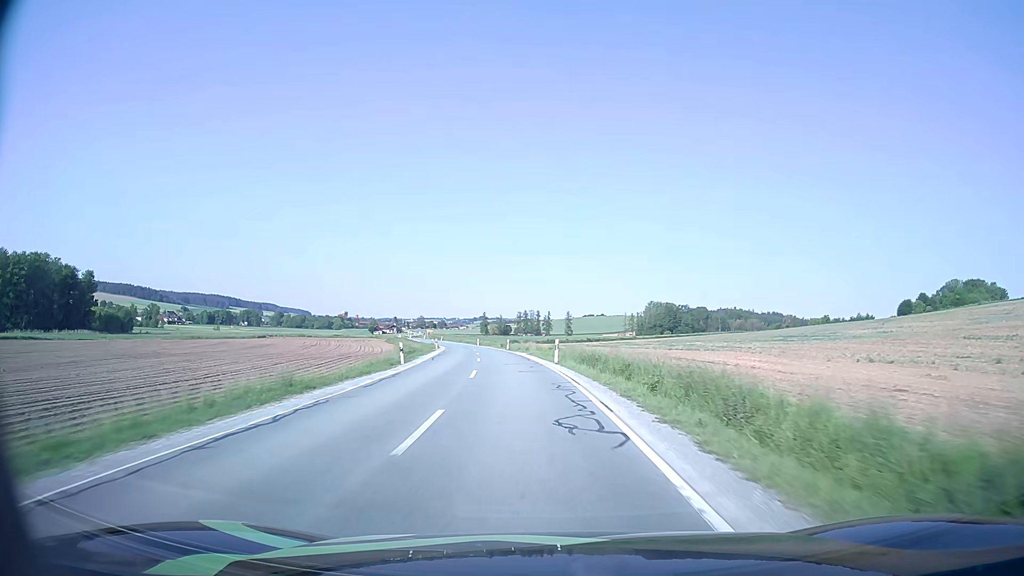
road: secondary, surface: asphalt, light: Day
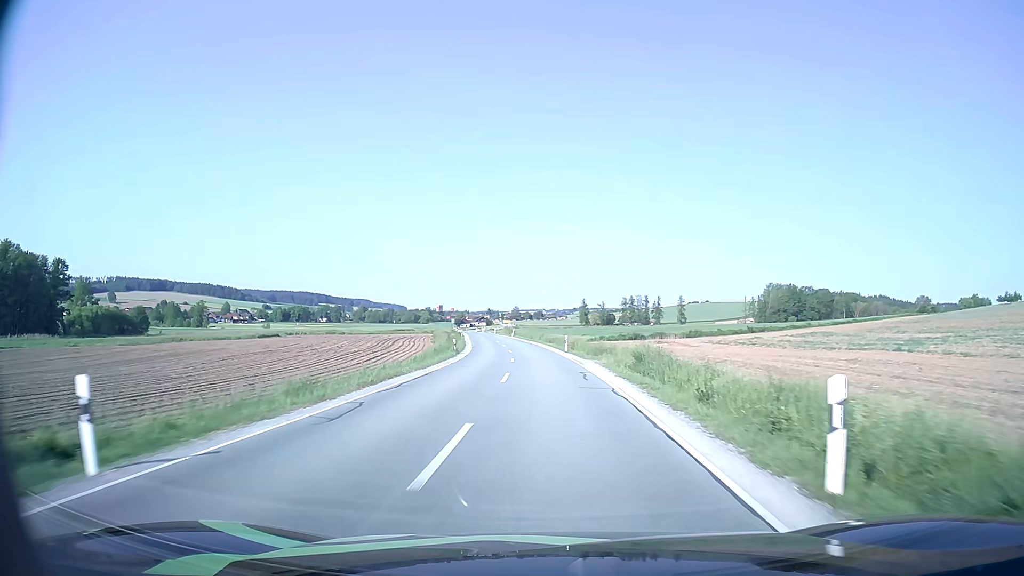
(-5.5, +61.0) m; -9°
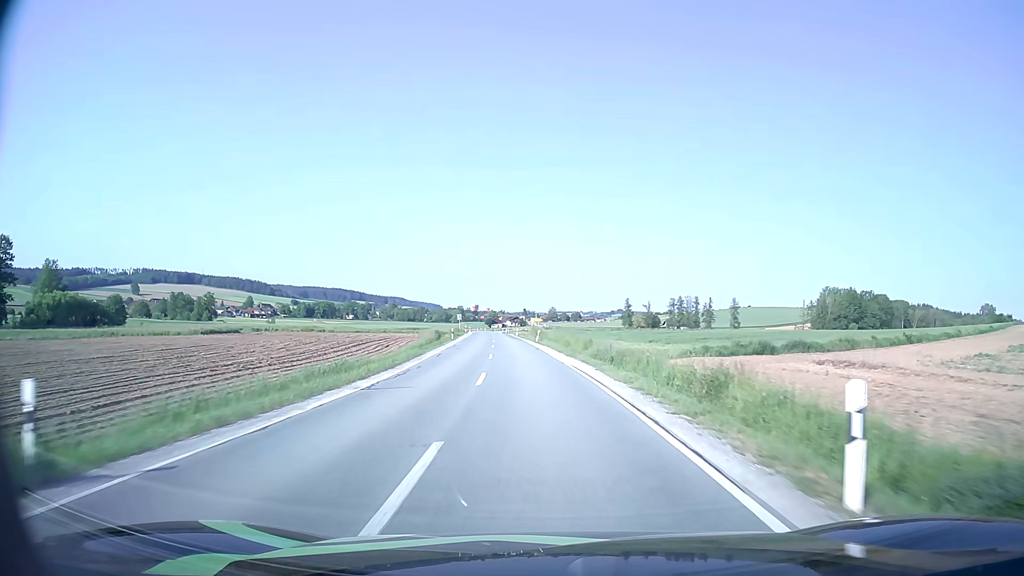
(-1.0, +38.3) m; -3°
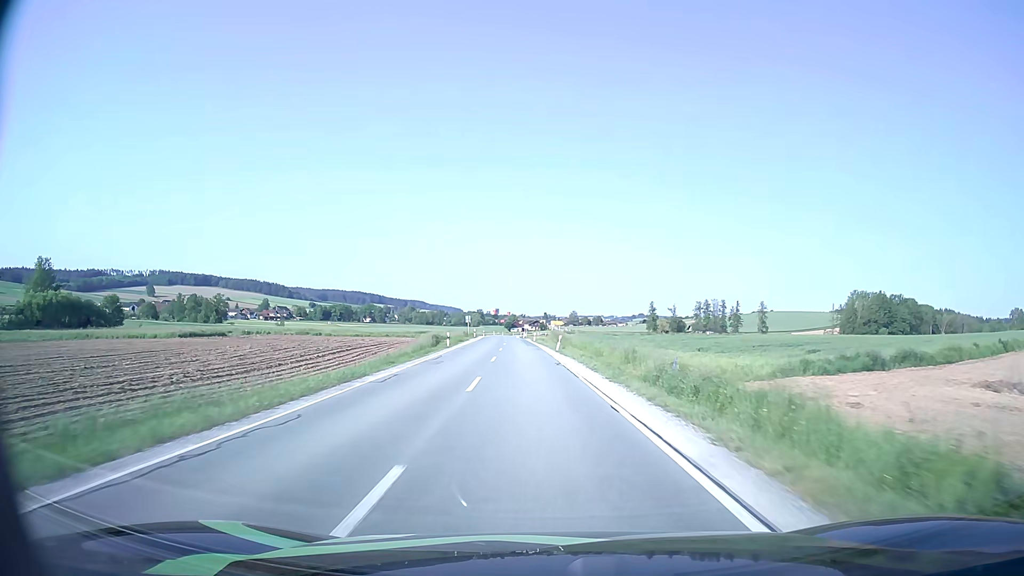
(-0.2, +13.1) m; -2°
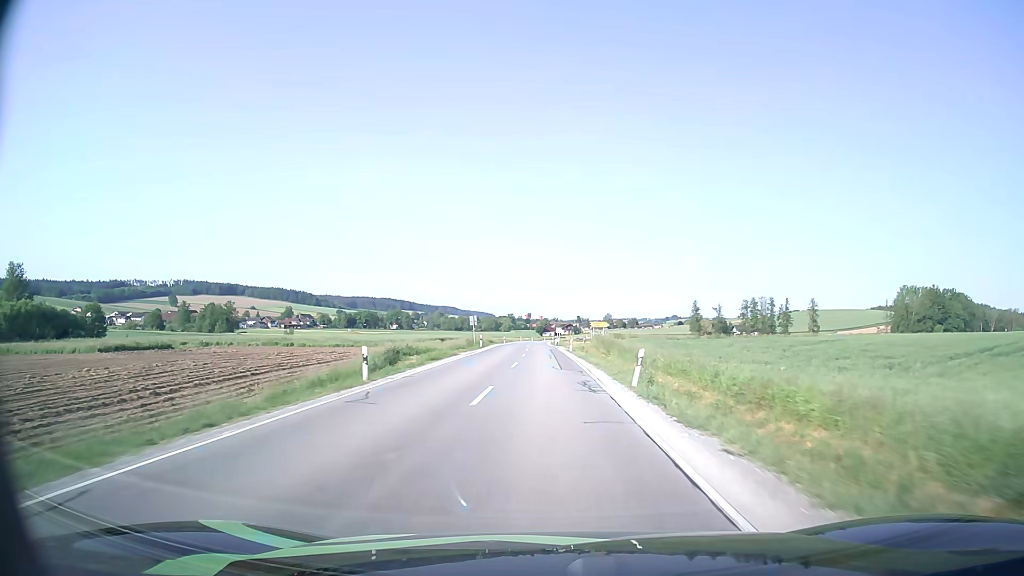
(-0.7, +26.4) m; -3°
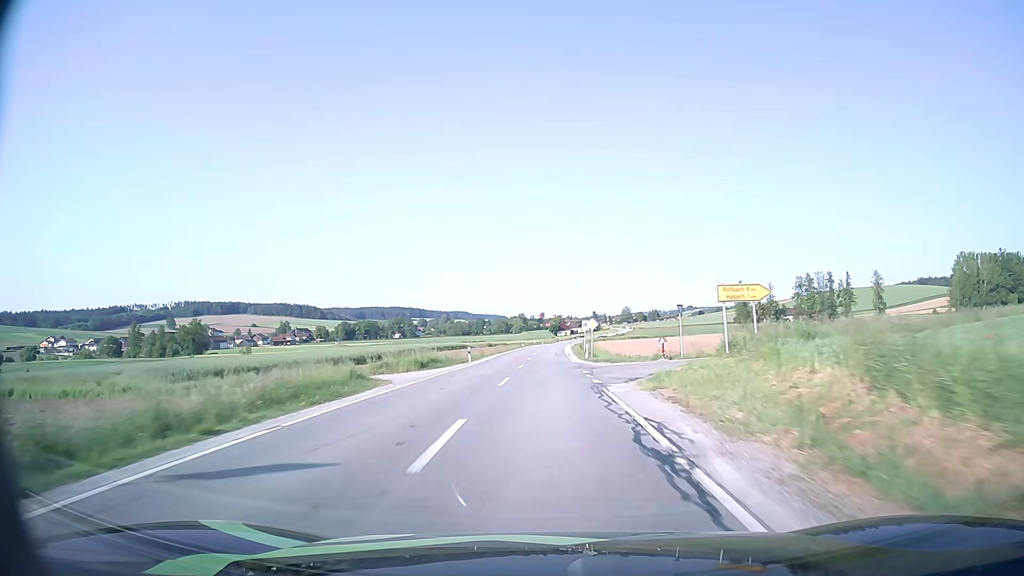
(-0.3, +54.1) m; -1°
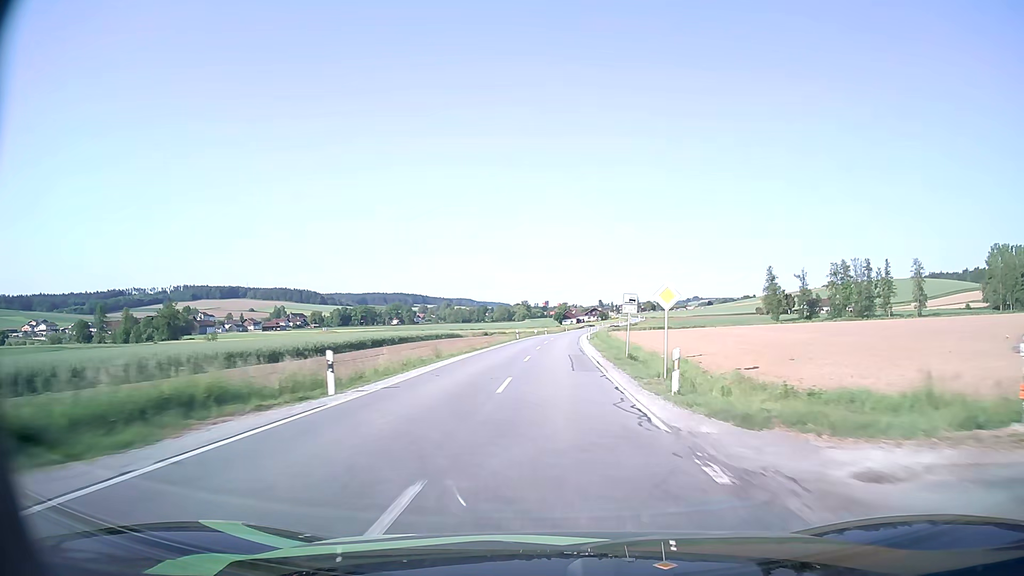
(-0.3, +27.8) m; -1°
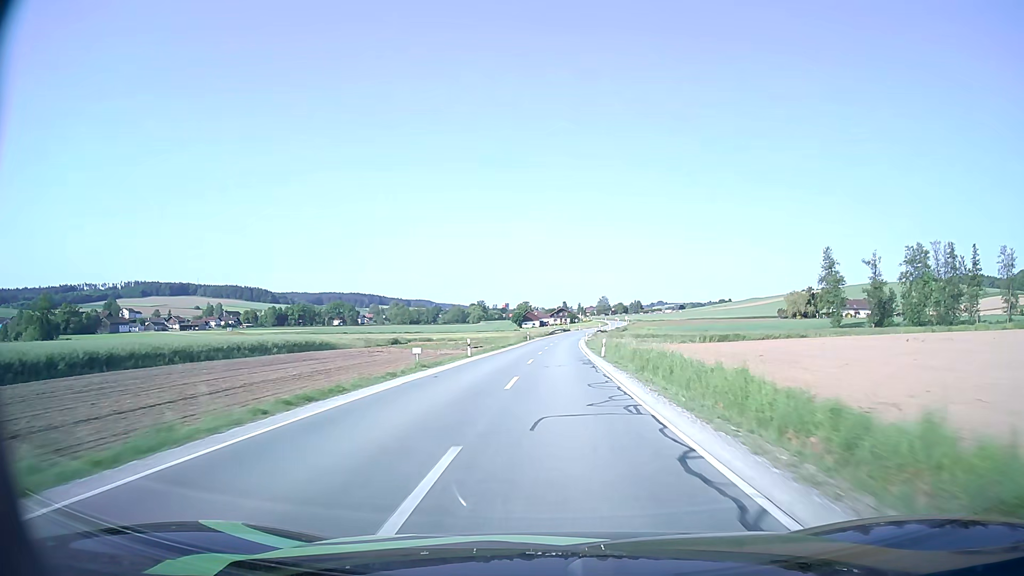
(+1.6, +70.6) m; +3°
(0, +10) (0, +20) (+1, +30) (+1, +40) (+1, +50) (+2, +60) (+2, +70) (+2, +80) (+3, +90) (+4, +100) m
